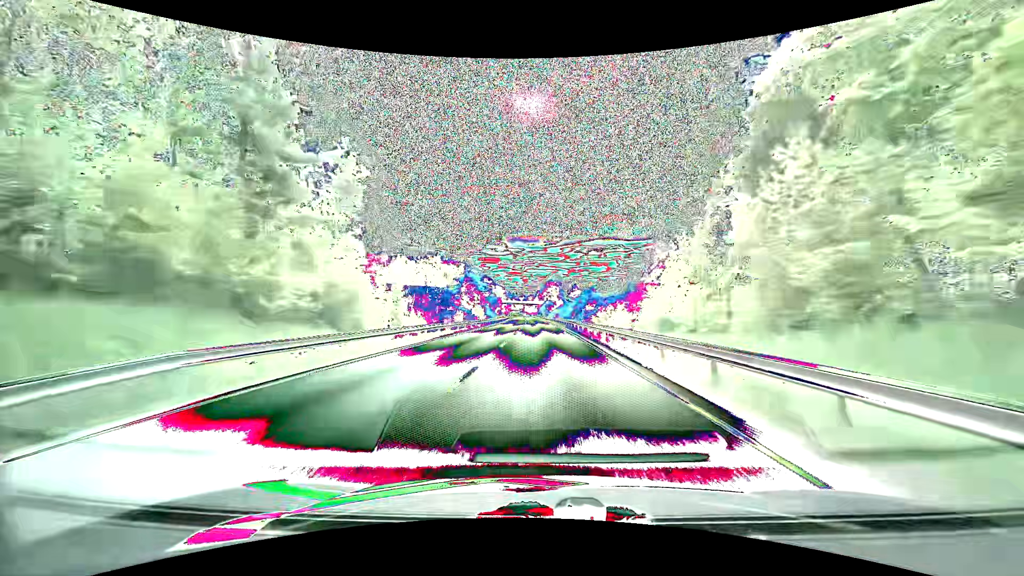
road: primary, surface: asphalt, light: Day
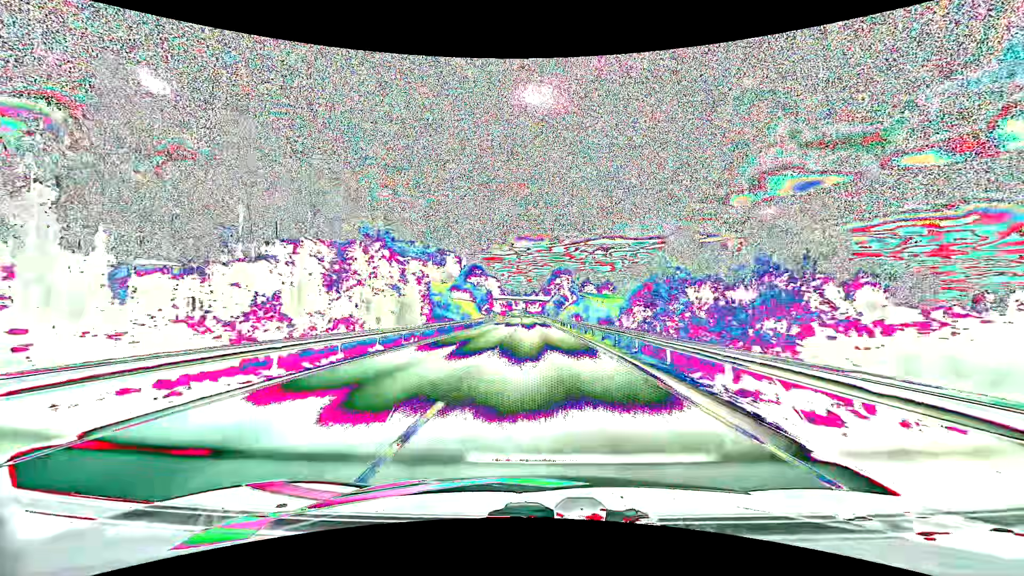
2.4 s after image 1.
(-0.2, +64.9) m; 0°
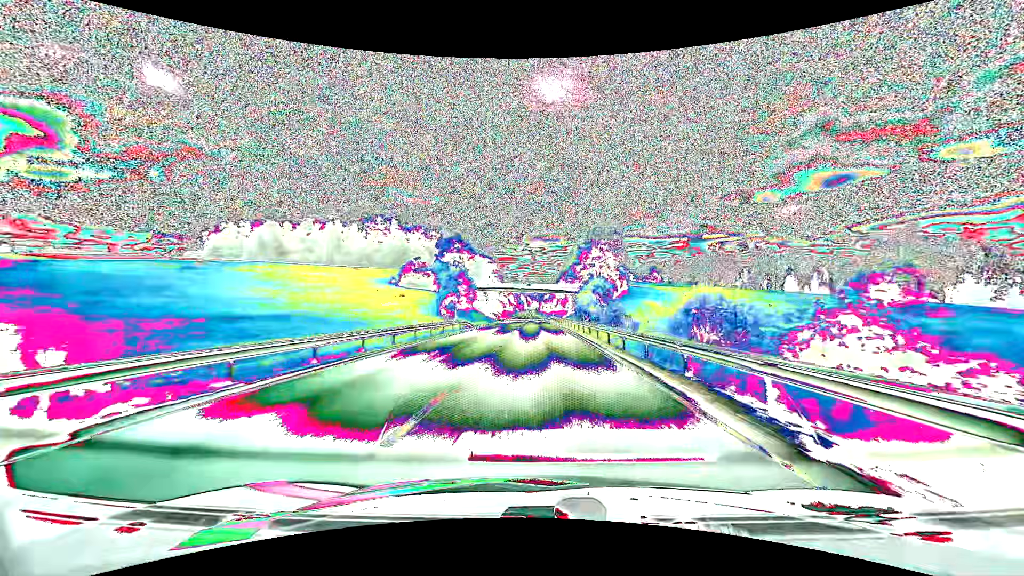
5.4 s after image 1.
(-1.3, +82.2) m; -2°
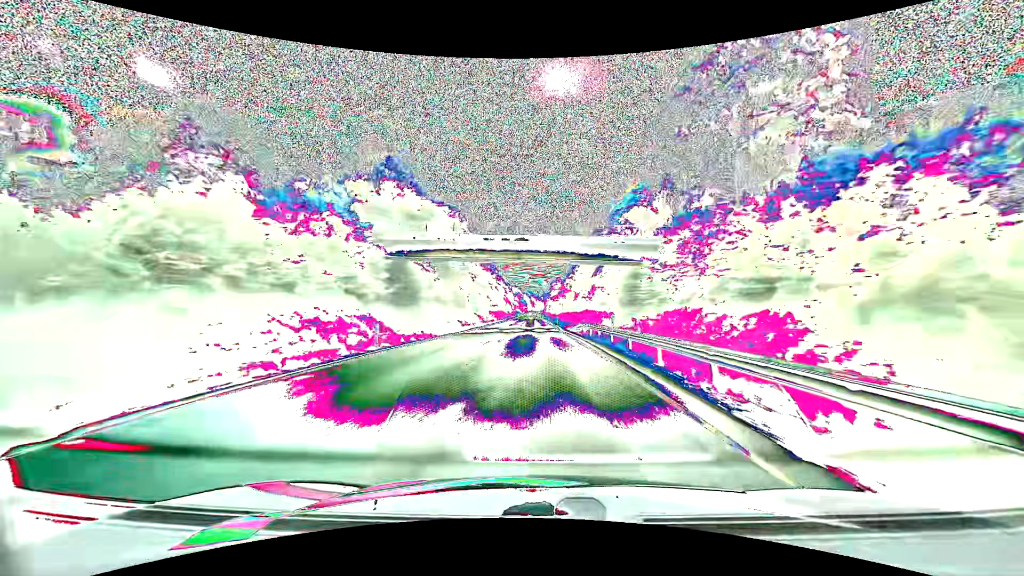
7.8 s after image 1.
(-0.2, +66.4) m; -1°
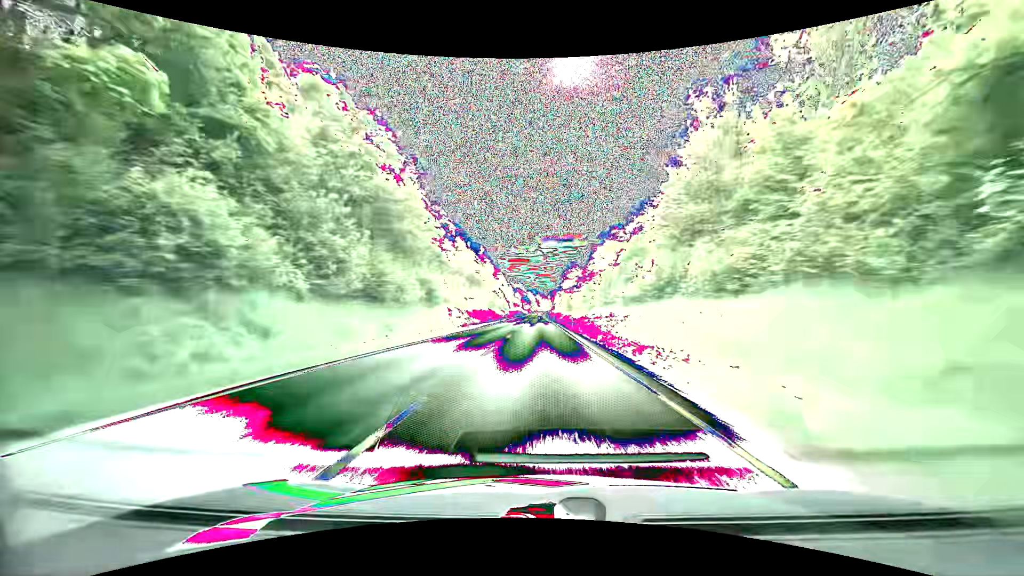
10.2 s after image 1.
(-0.3, +66.8) m; -1°
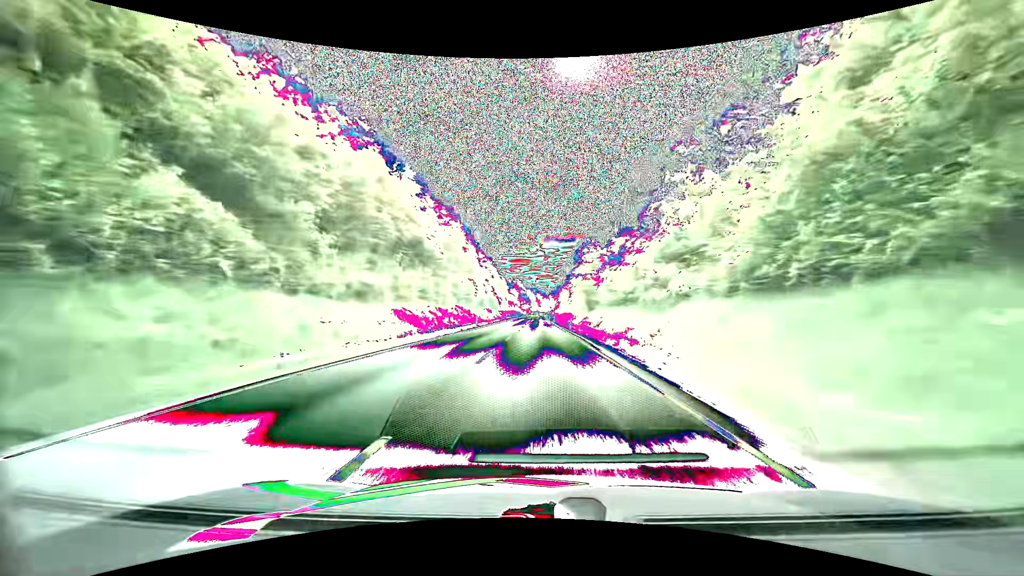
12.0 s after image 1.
(-0.1, +50.4) m; 0°
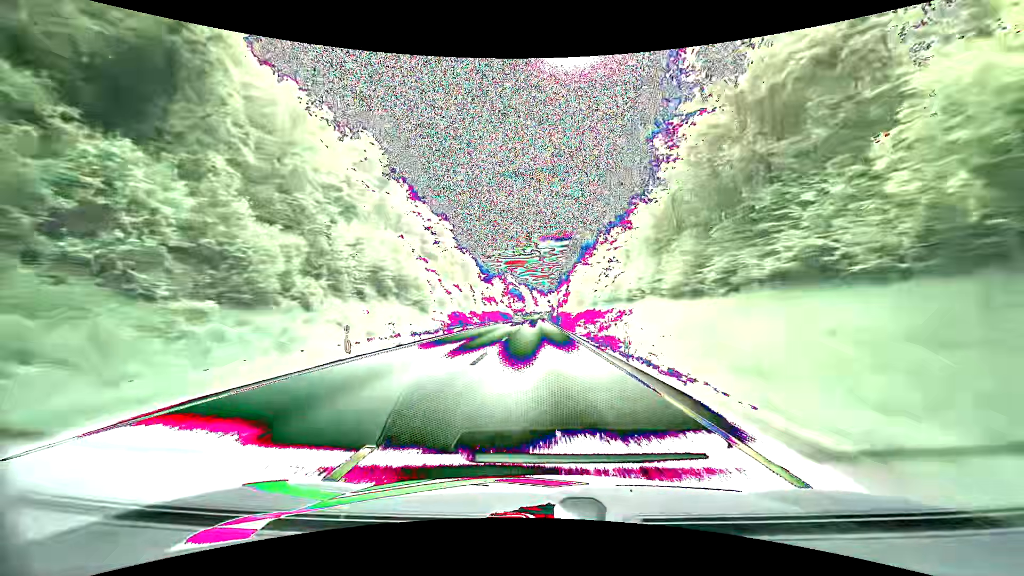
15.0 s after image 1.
(+0.3, +84.3) m; 0°
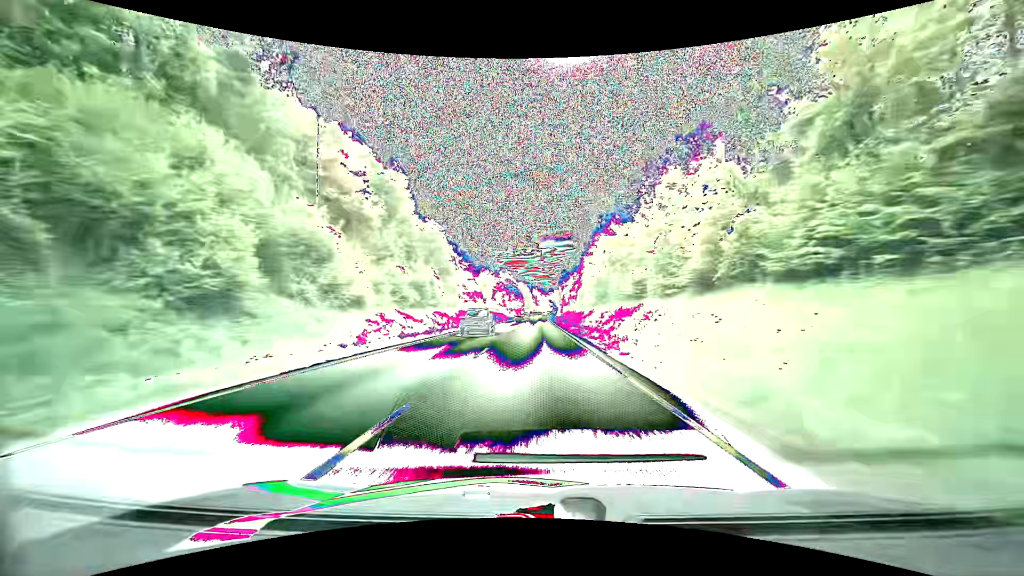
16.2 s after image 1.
(0.0, +33.8) m; 0°
(0, +10) (0, +20) (0, +30) (0, +40) (0, +50) (0, +60) (0, +70) (0, +80) (0, +90) (0, +100) m
